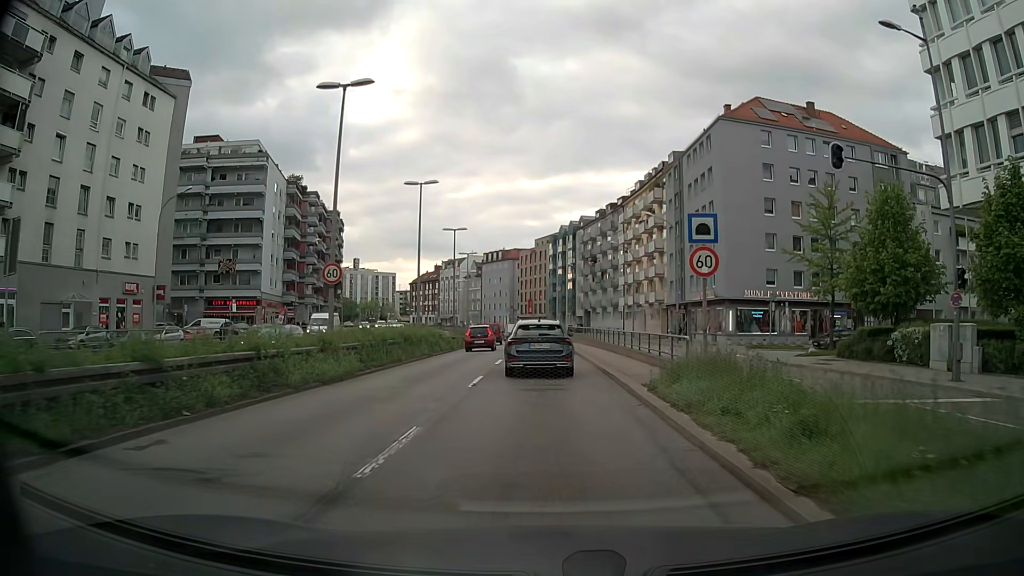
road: trunk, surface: asphalt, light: Day
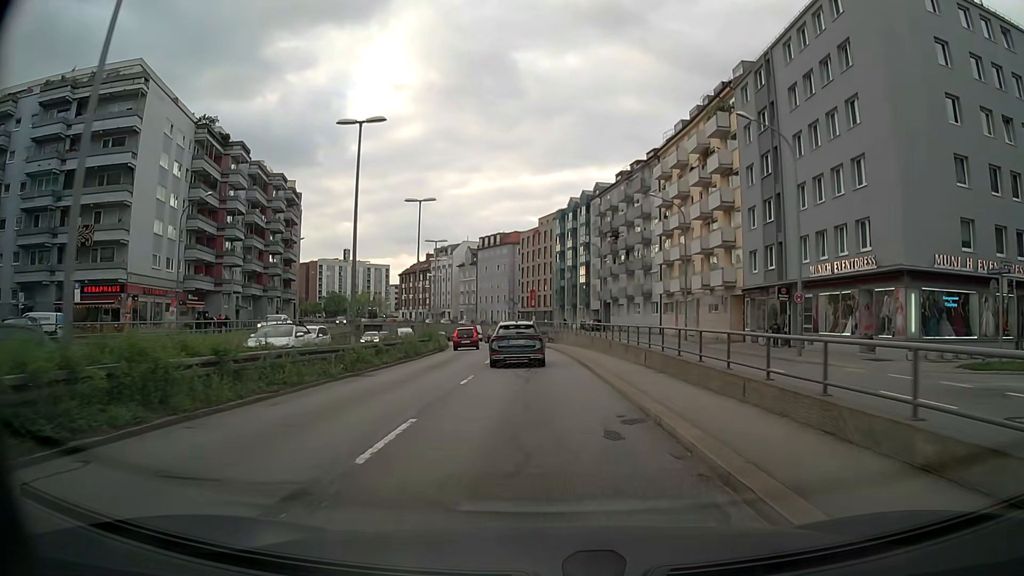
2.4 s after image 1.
(-0.2, +26.7) m; 0°
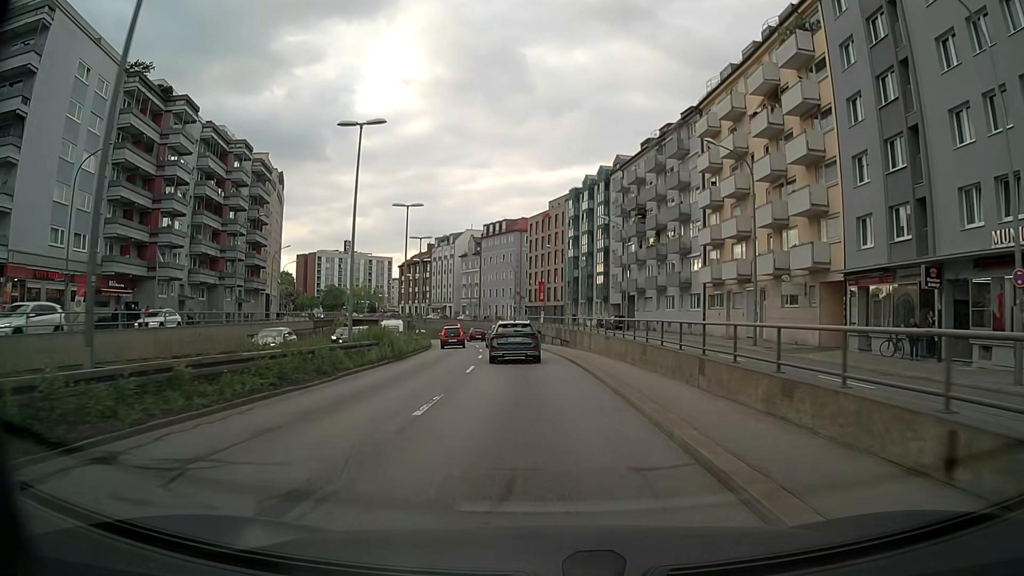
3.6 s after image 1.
(-0.2, +14.7) m; -1°
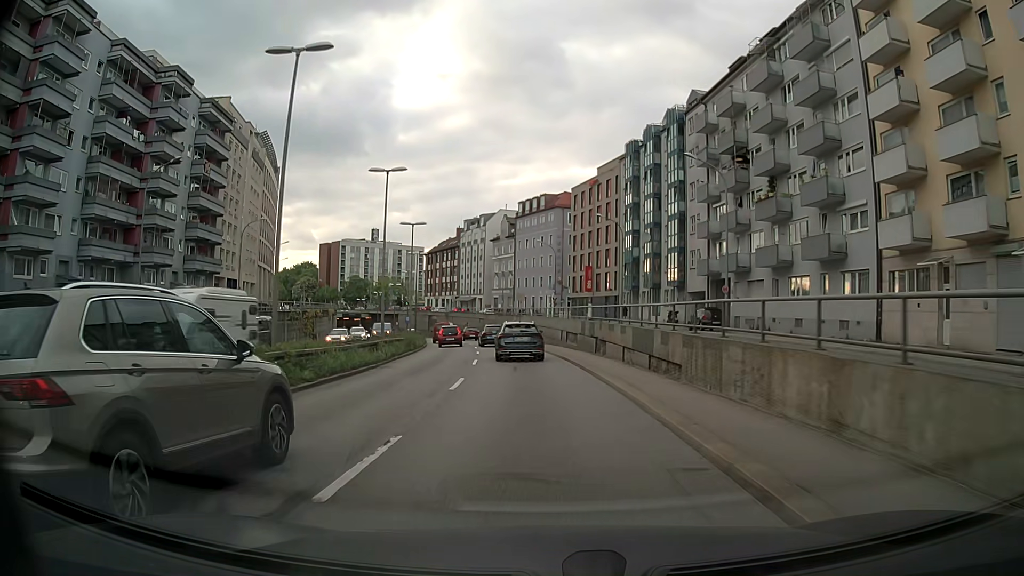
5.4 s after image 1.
(-0.7, +23.1) m; -3°
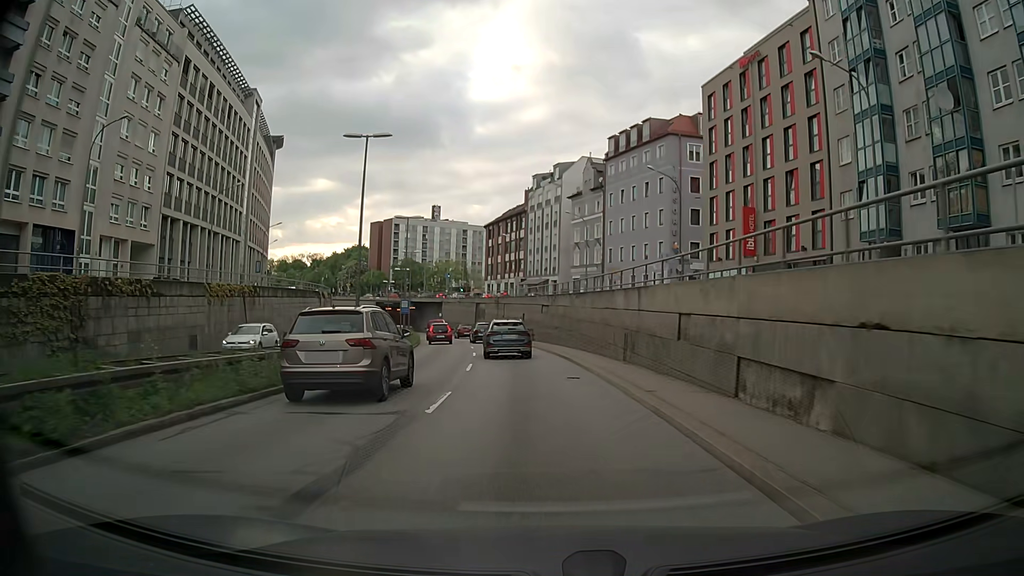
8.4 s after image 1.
(-2.6, +40.6) m; -7°
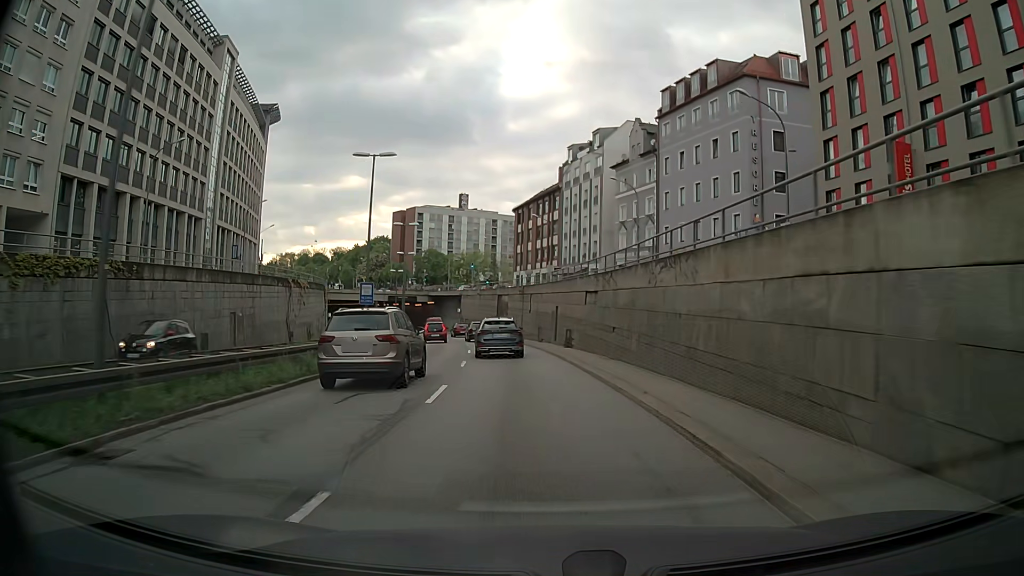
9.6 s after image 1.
(-0.4, +17.0) m; -3°
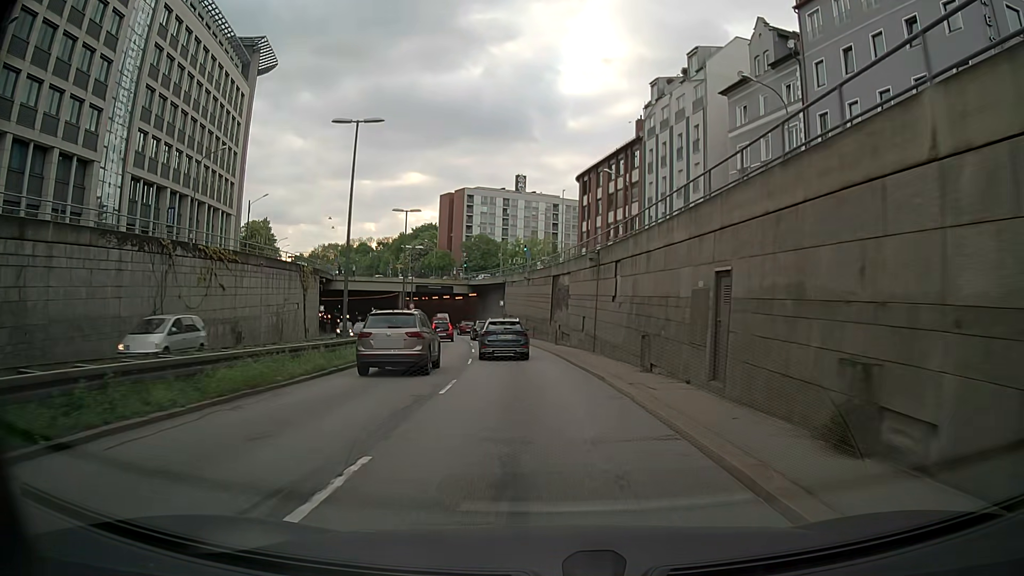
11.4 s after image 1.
(-1.0, +25.8) m; -5°
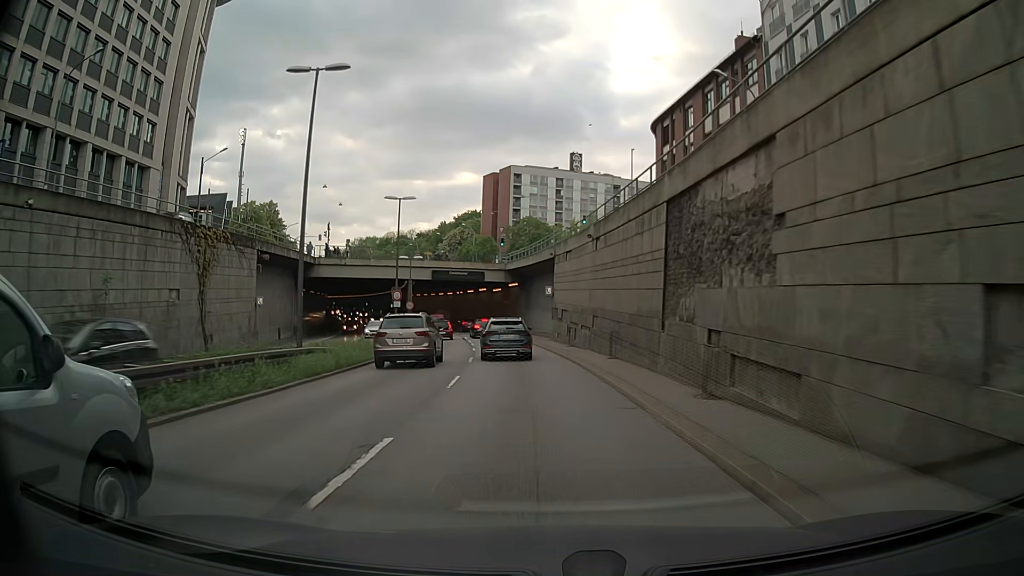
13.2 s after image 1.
(-0.9, +25.8) m; -4°
